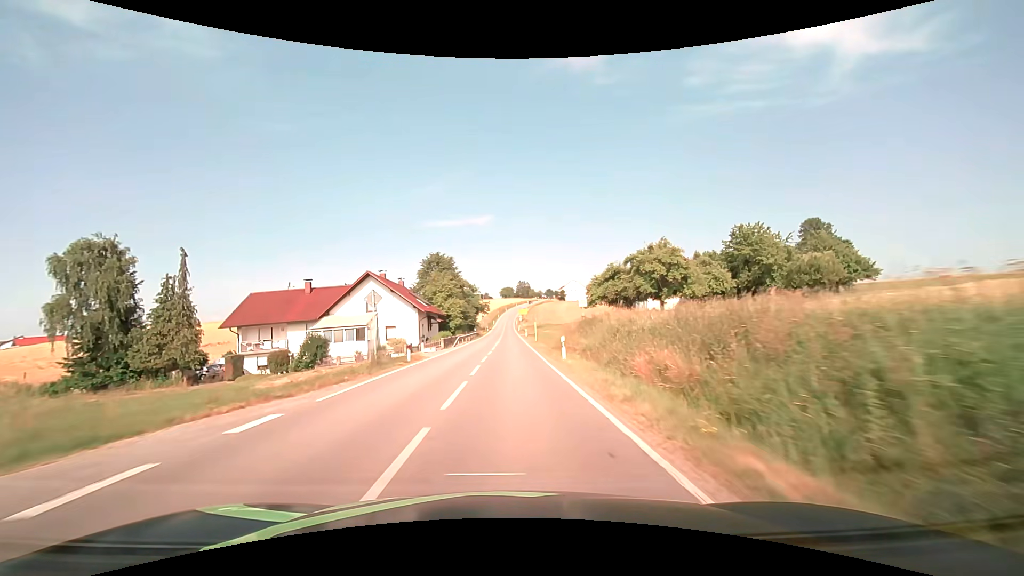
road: secondary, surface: asphalt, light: Day
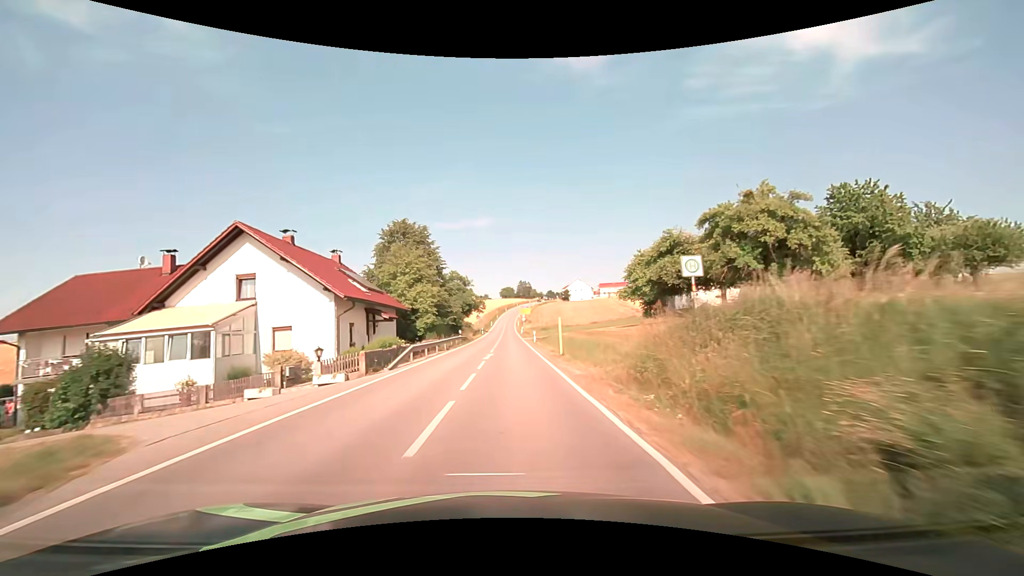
(0.0, +21.5) m; 0°
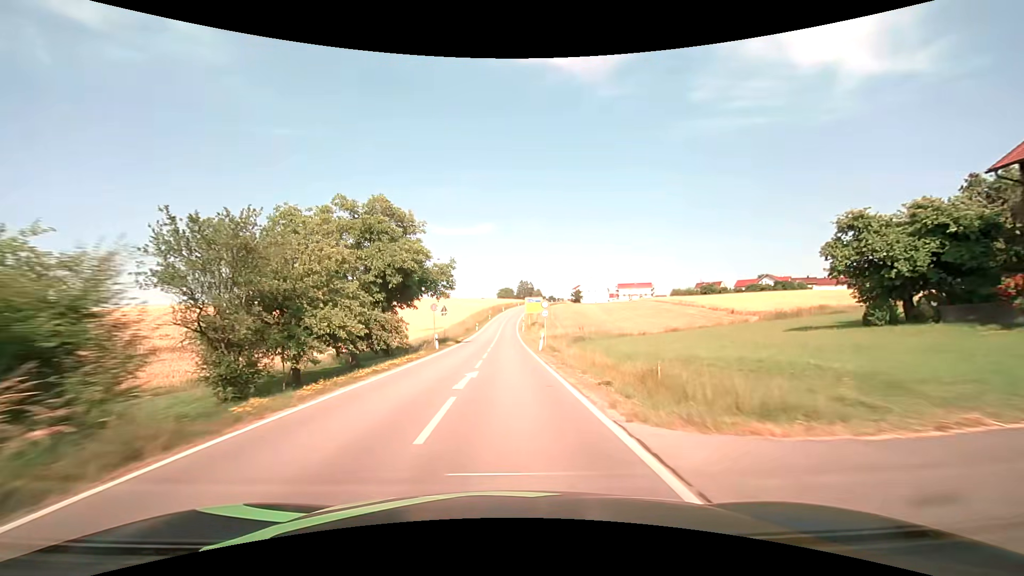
(0.0, +53.4) m; 0°
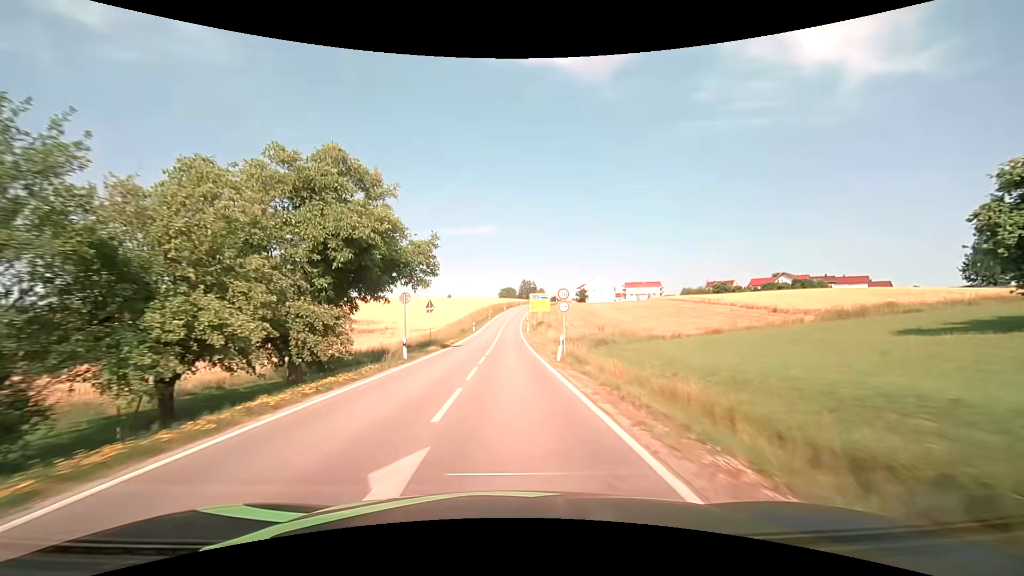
(0.0, +10.7) m; 0°
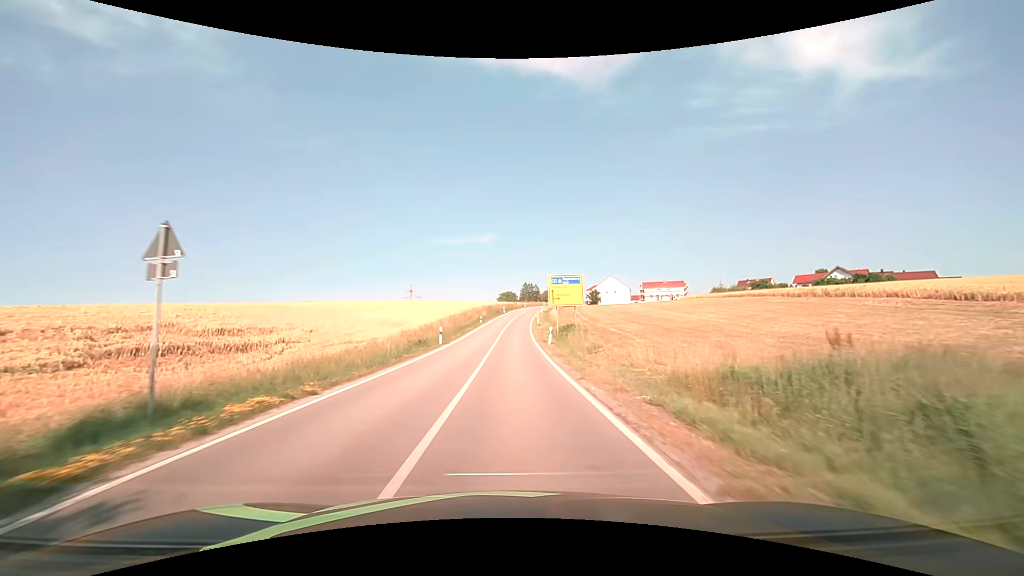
(0.0, +31.9) m; 0°
(0, +10) (0, +20) (0, +30) (0, +40) (+1, +50) (+1, +60) (+2, +70) (+3, +80) (+4, +90) (+5, +100) m
